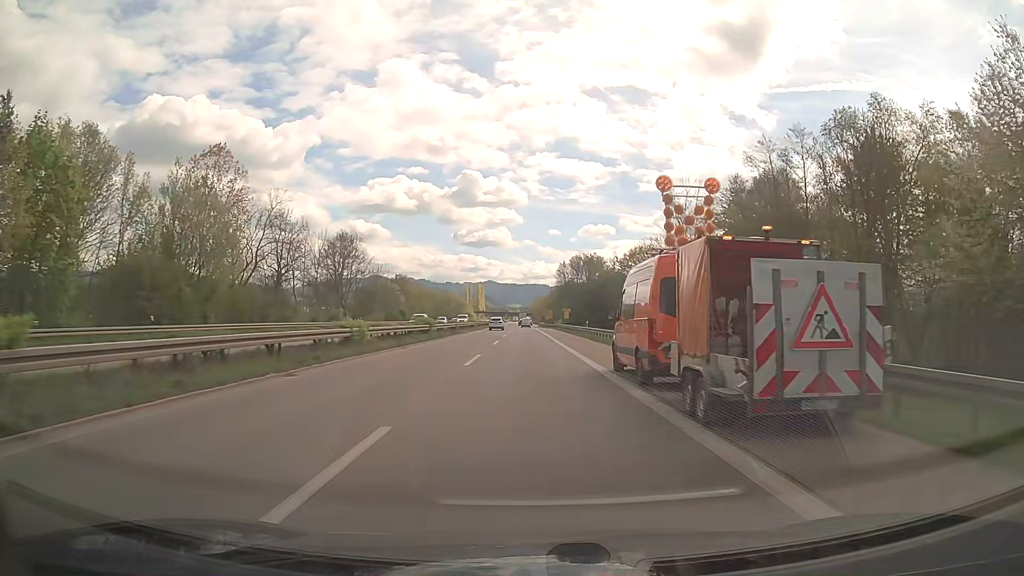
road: trunk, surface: asphalt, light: Day
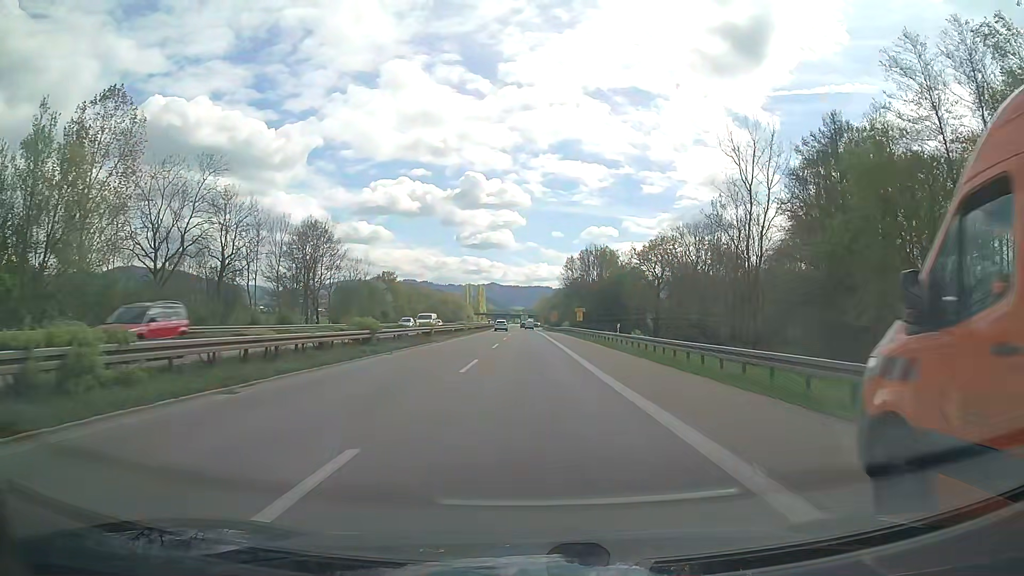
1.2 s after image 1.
(-0.1, +18.6) m; -1°
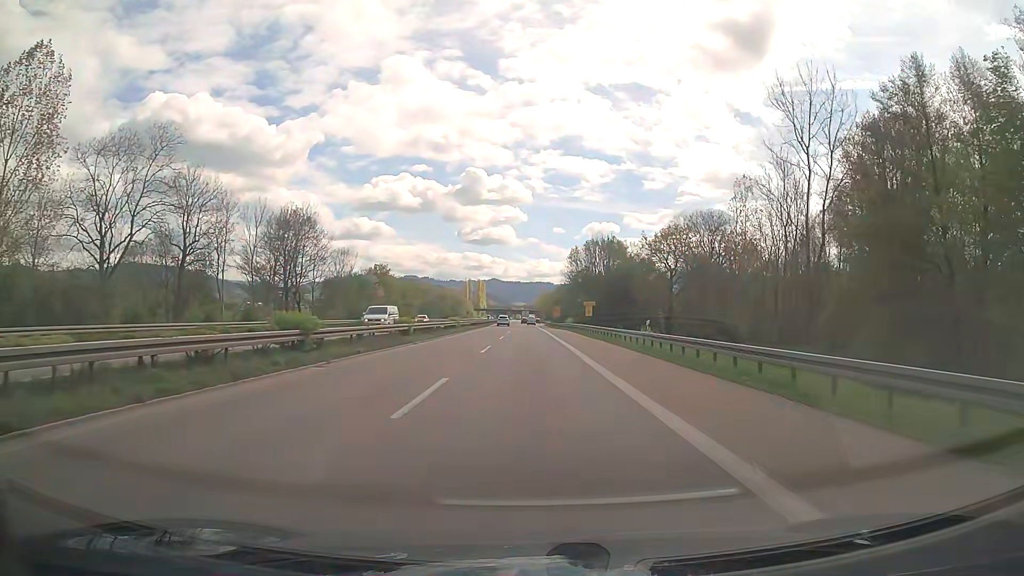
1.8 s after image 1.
(0.0, +9.3) m; 0°
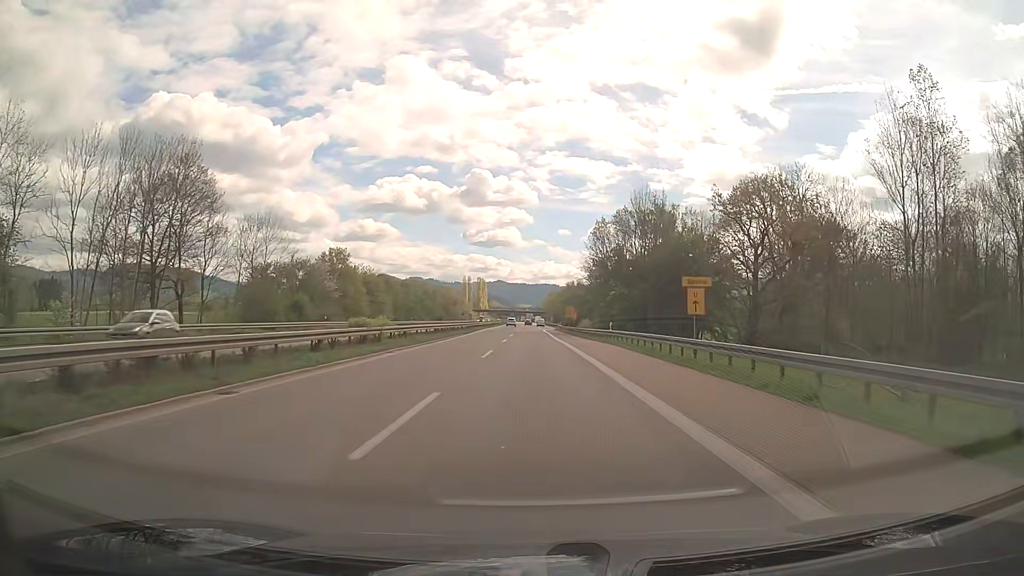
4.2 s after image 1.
(-0.2, +37.2) m; 0°
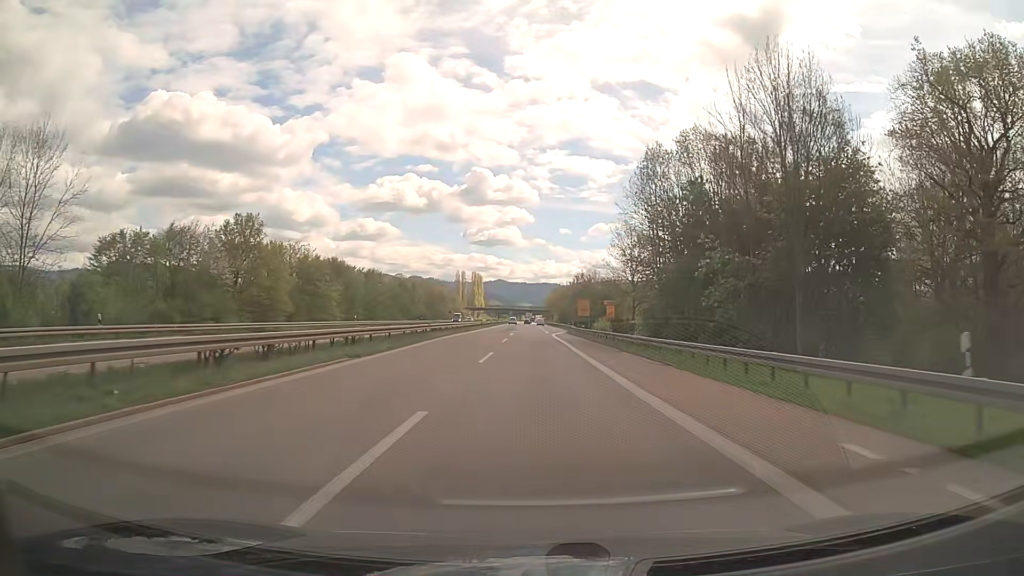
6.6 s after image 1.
(-0.1, +37.1) m; 0°
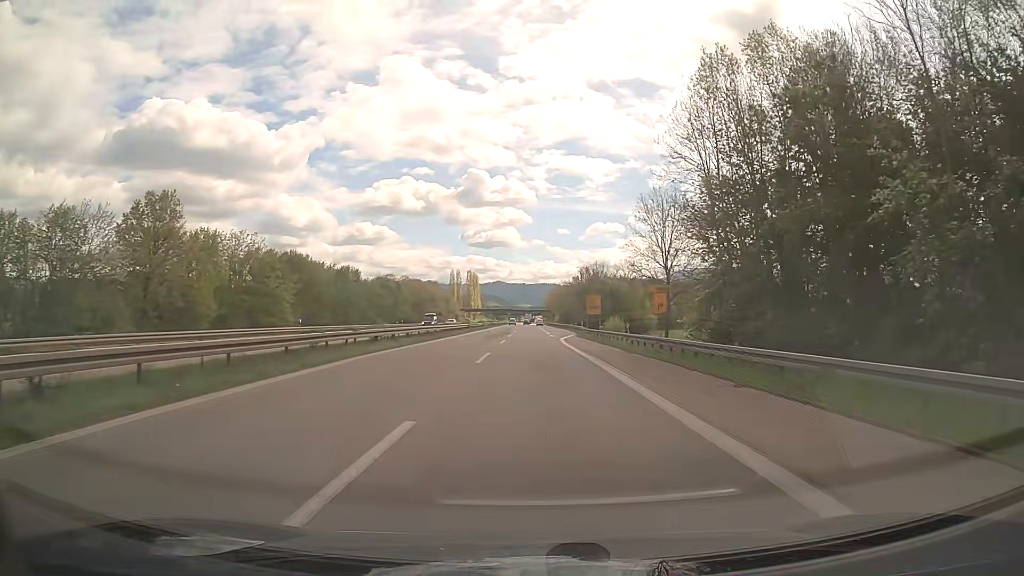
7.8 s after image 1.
(0.0, +18.6) m; 0°
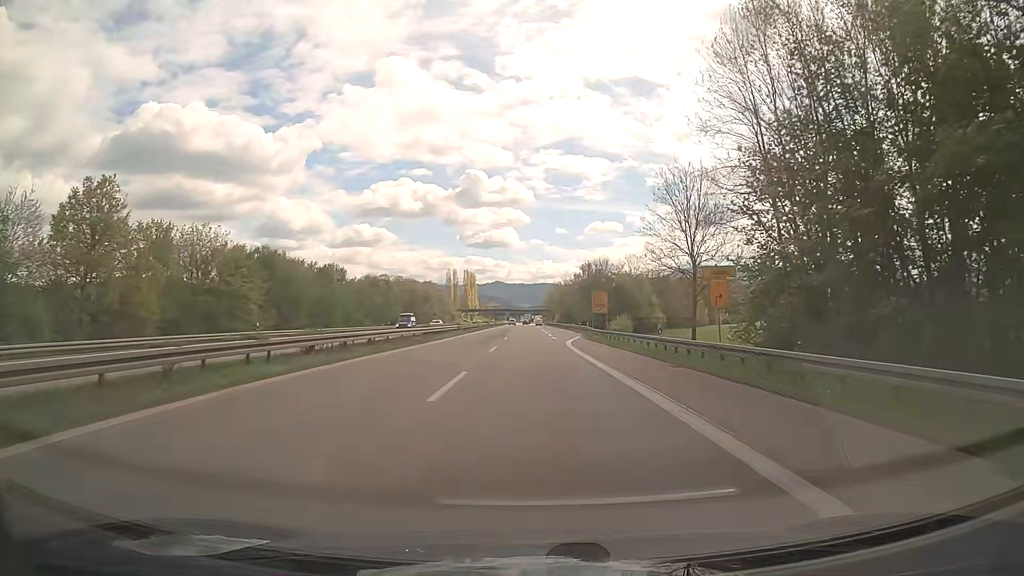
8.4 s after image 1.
(0.0, +9.3) m; 0°
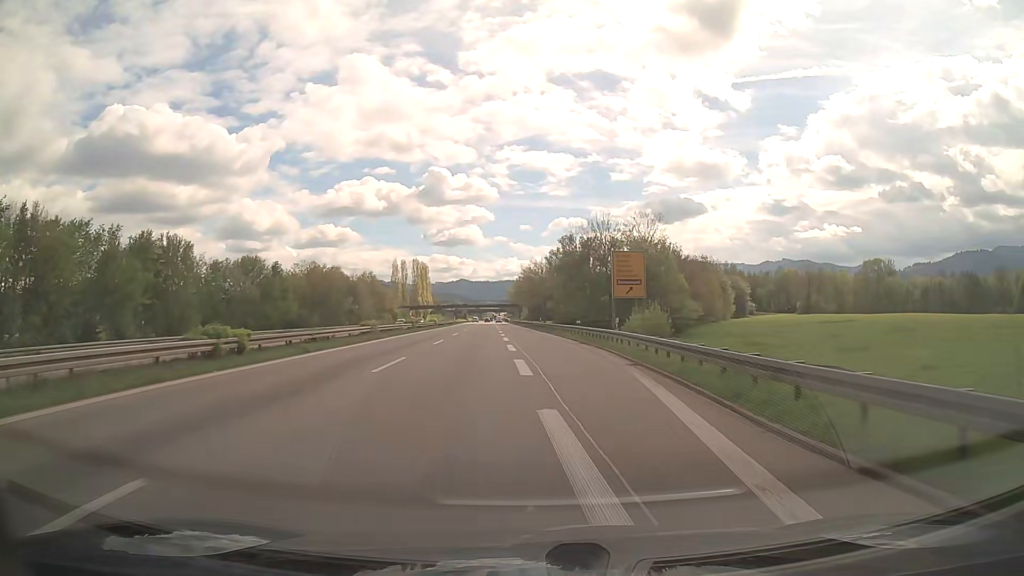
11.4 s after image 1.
(+0.7, +46.4) m; +2°
(0, +10) (0, +20) (0, +30) (0, +40) (0, +50) (0, +60) (-1, +70) (-1, +80) (-2, +90) (-2, +100) m
